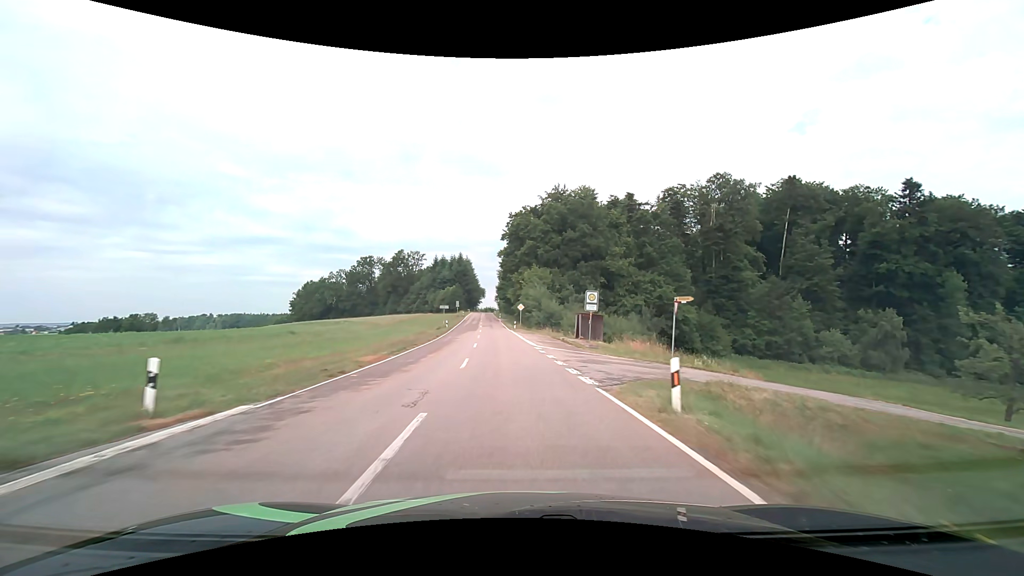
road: tertiary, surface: asphalt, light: Day
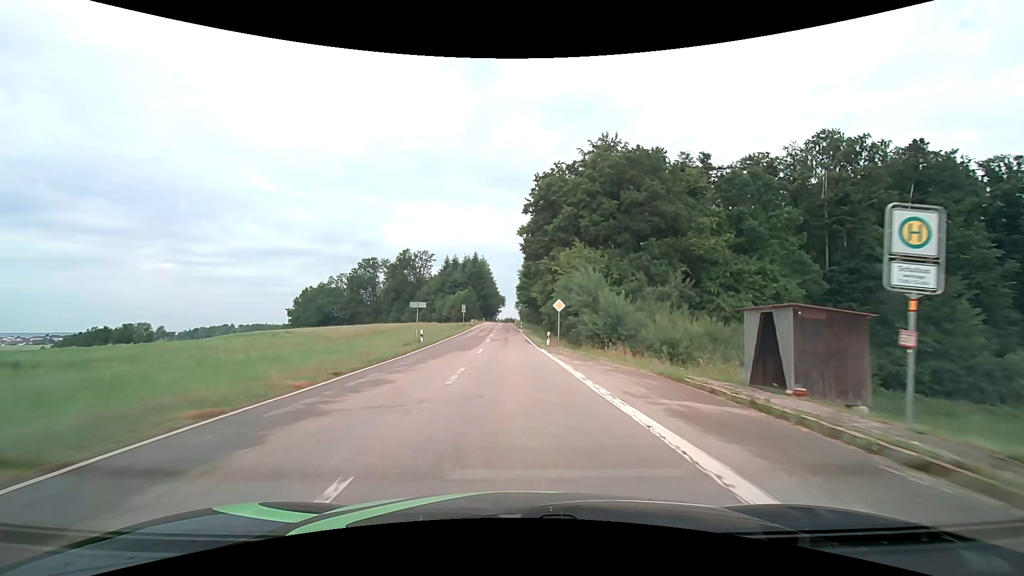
(-0.8, +26.8) m; -3°
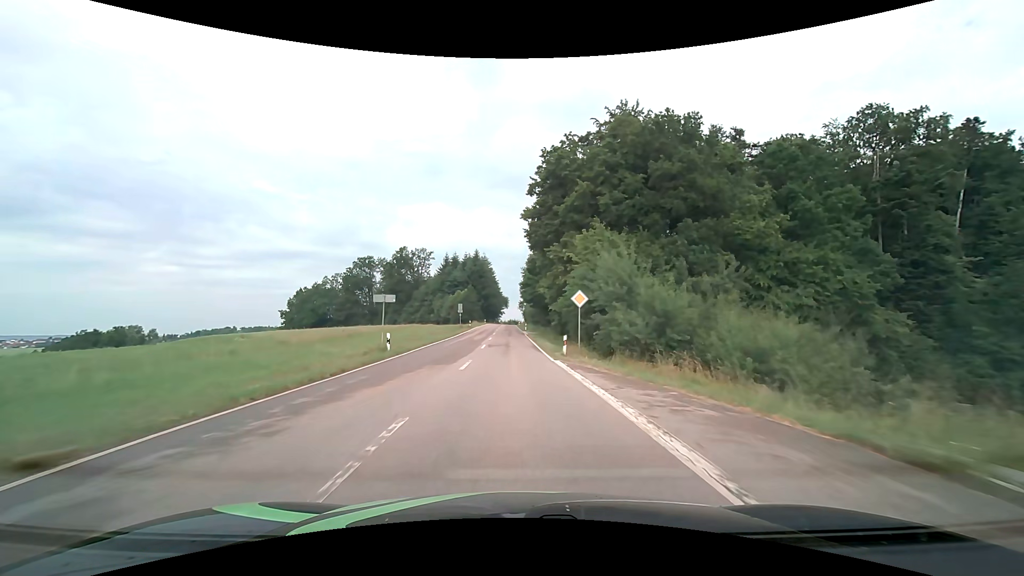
(0.0, +8.8) m; 0°
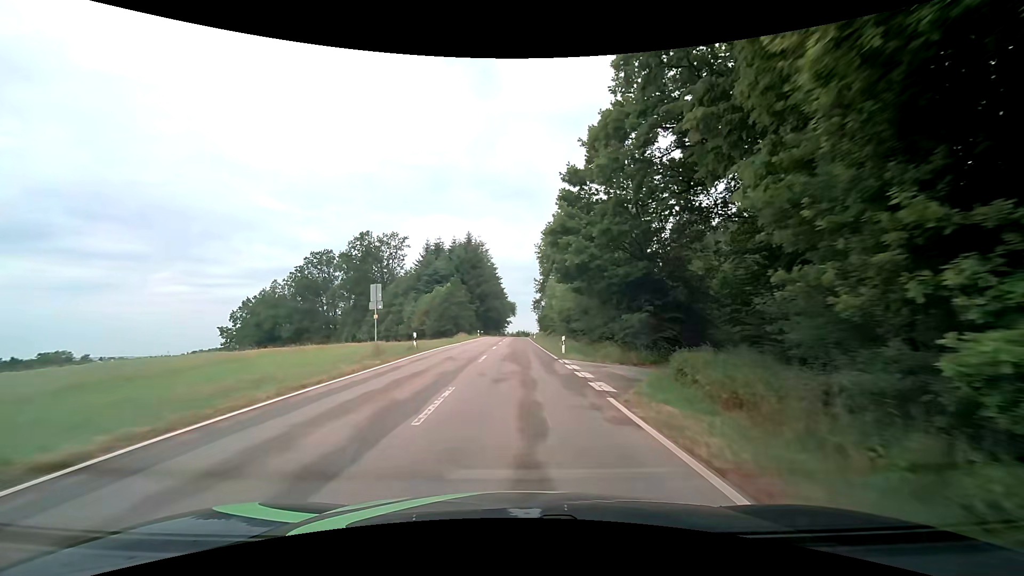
(-0.7, +42.6) m; -1°
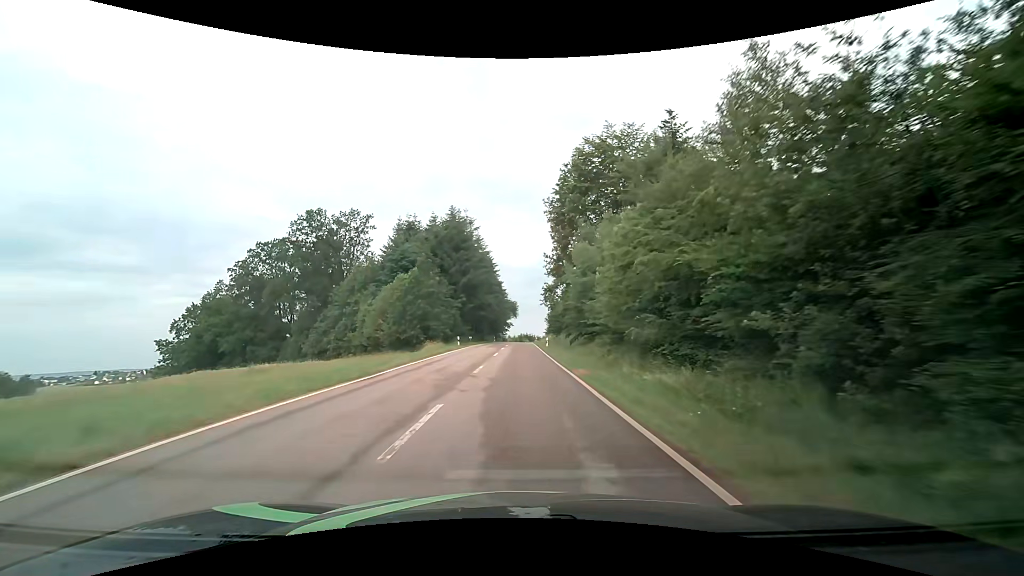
(-0.1, +24.9) m; 0°
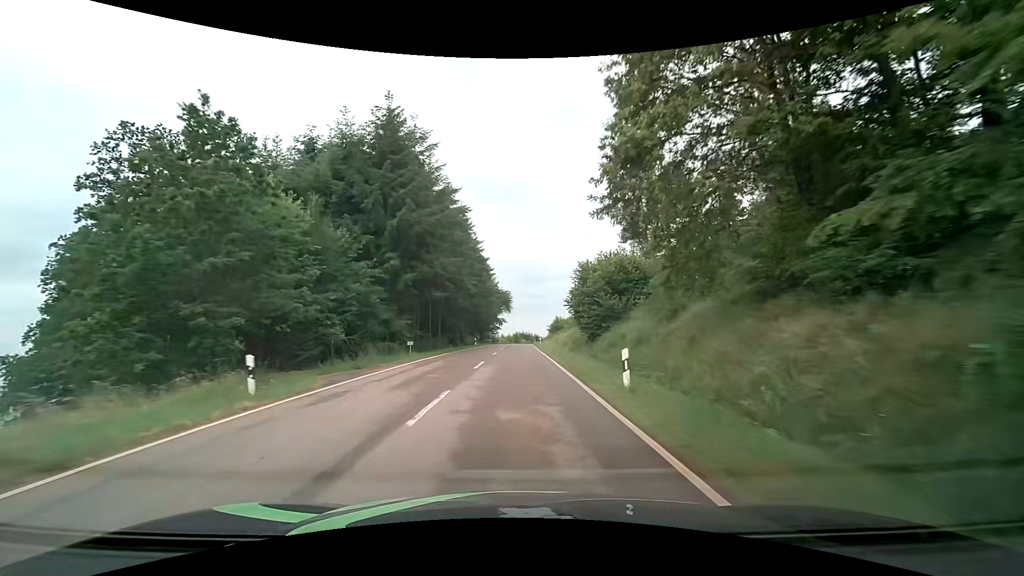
(+0.2, +32.9) m; 0°
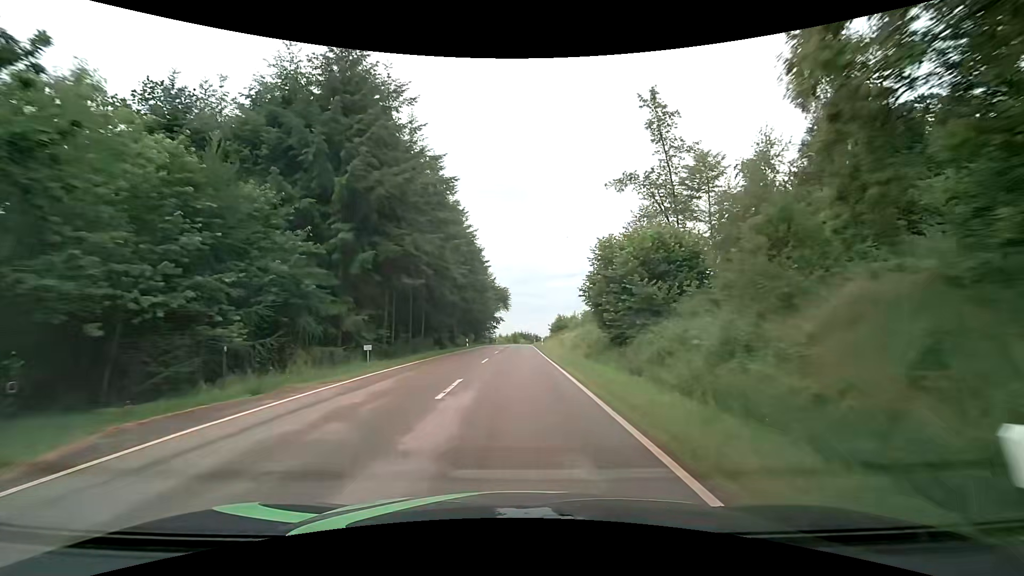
(0.0, +8.2) m; 0°
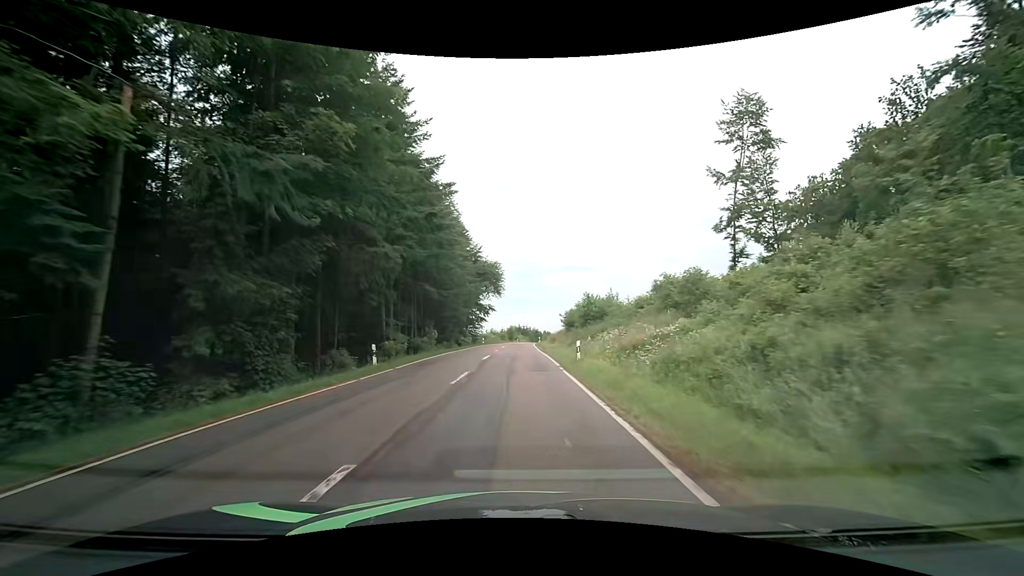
(+0.2, +33.0) m; +1°
(0, +10) (0, +20) (0, +30) (0, +40) (0, +50) (0, +60) (0, +70) (0, +80) (+1, +90) (+2, +100) m
